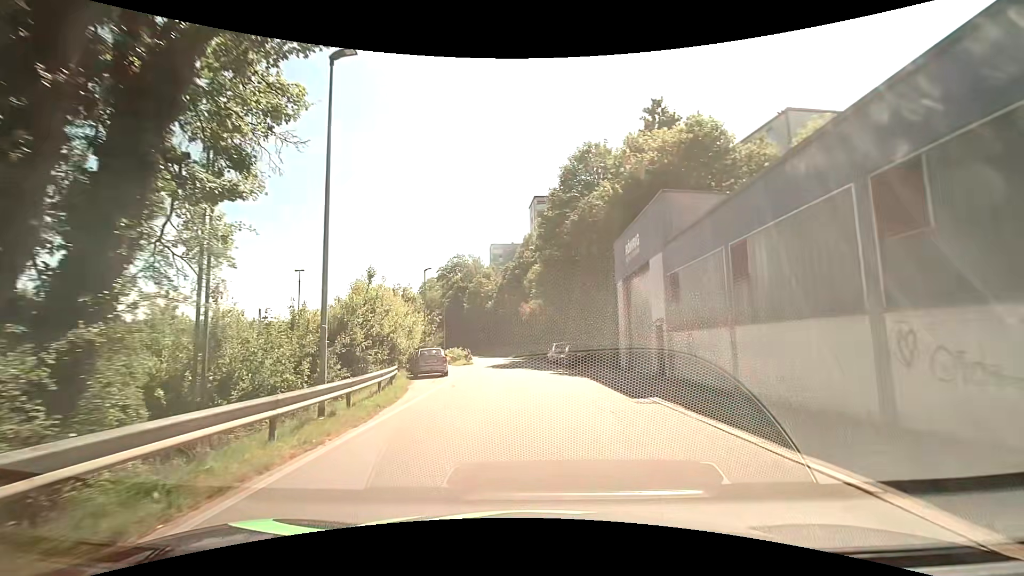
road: residential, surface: asphalt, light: Day
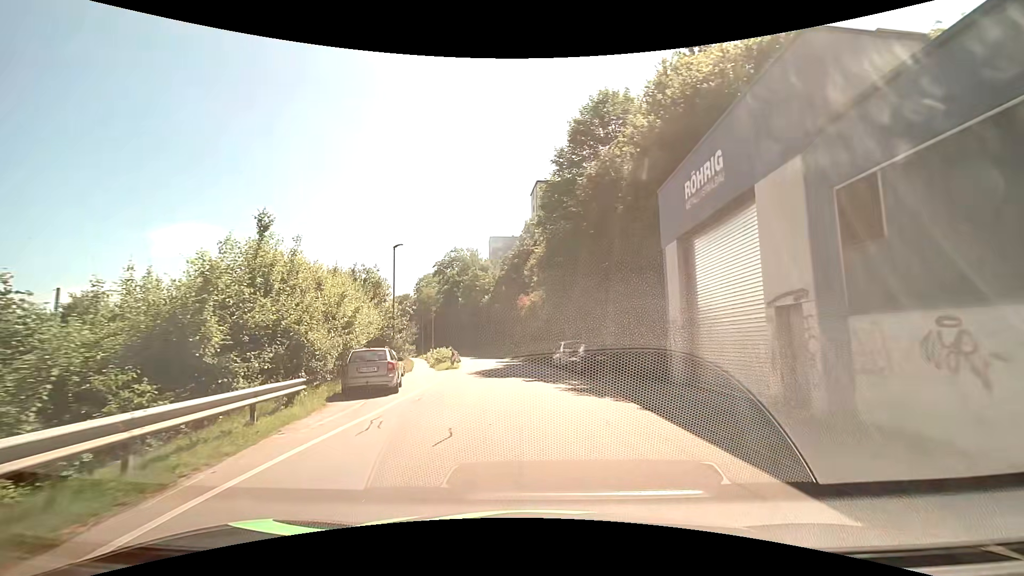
(+0.1, +9.6) m; 0°
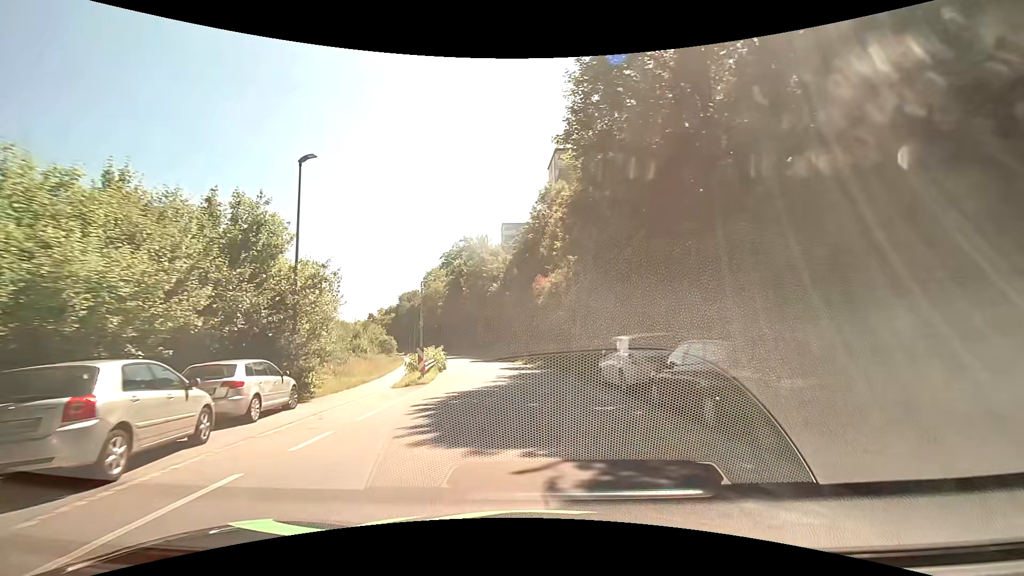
(-0.2, +15.3) m; -1°
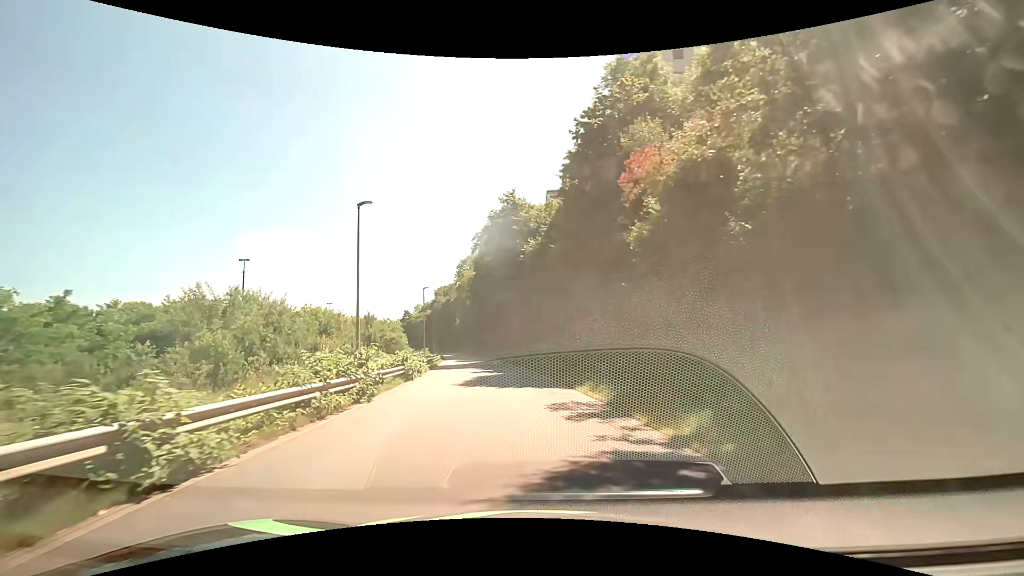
(-1.1, +27.5) m; -5°
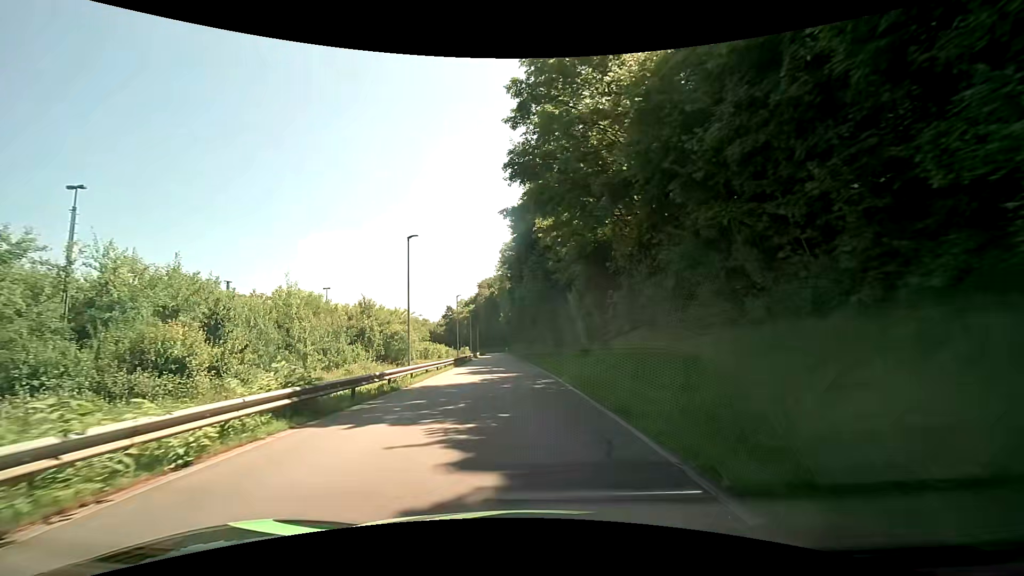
(-1.5, +25.0) m; -7°
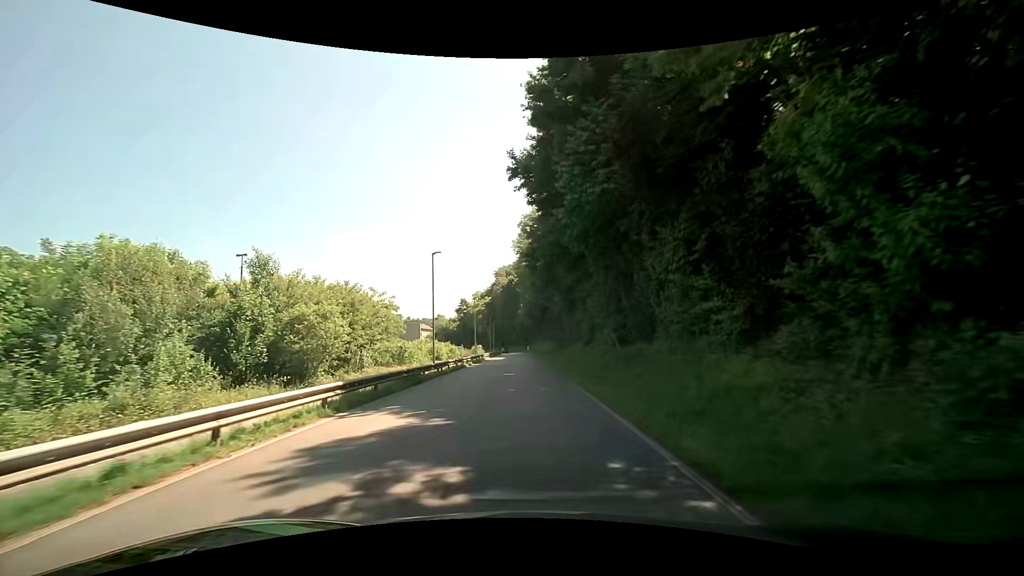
(-0.9, +26.9) m; -3°
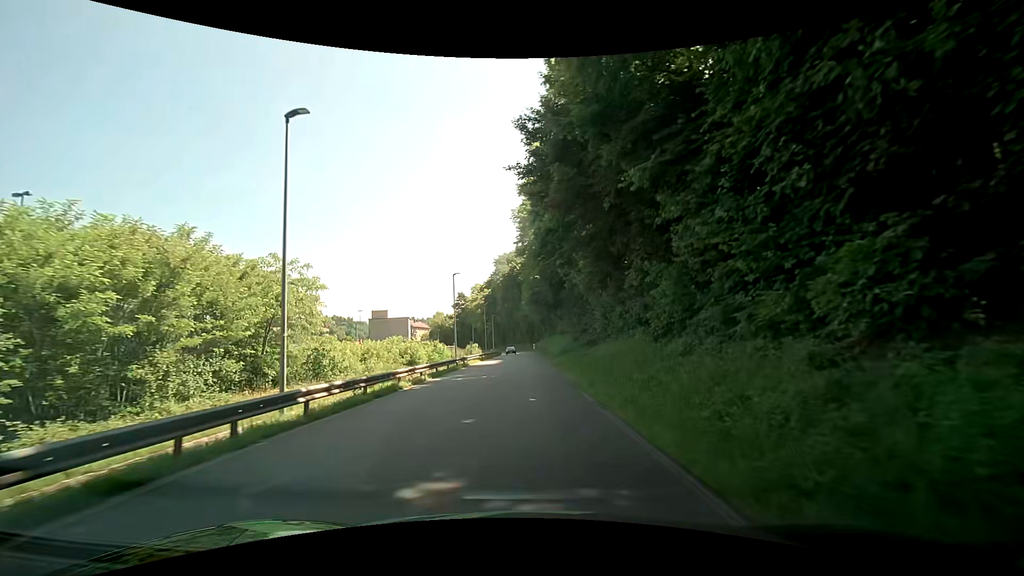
(+0.1, +20.3) m; 0°
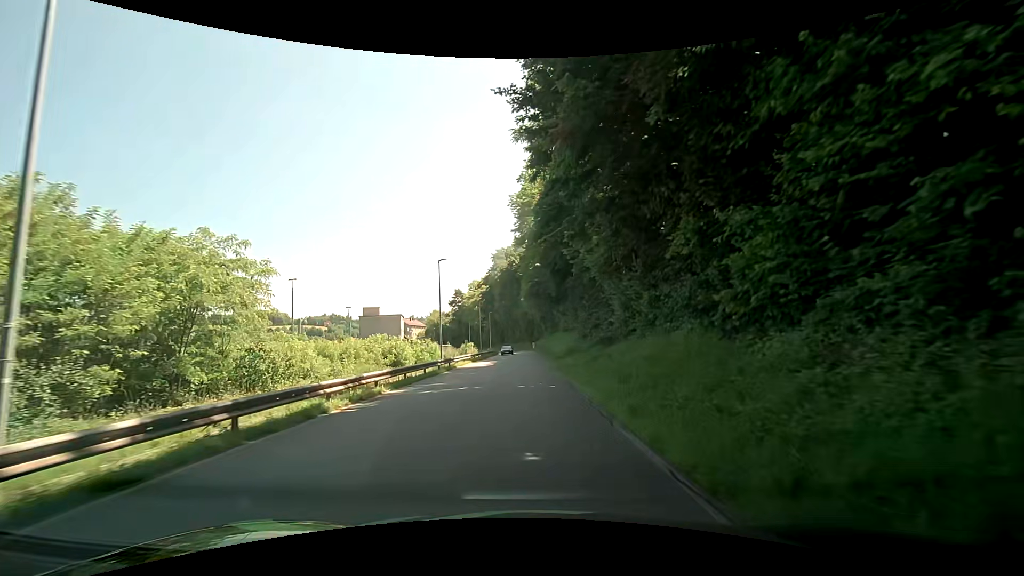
(0.0, +6.5) m; 0°
(0, +10) (0, +20) (0, +30) (0, +40) (0, +50) (0, +60) (0, +70) (0, +80) (0, +90) (-1, +100) m
